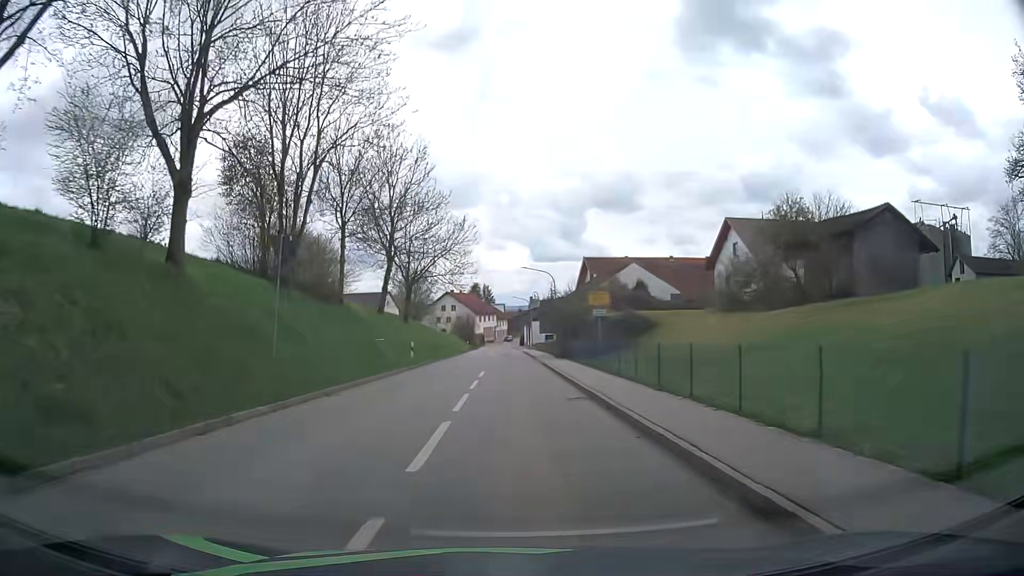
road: tertiary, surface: asphalt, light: Day
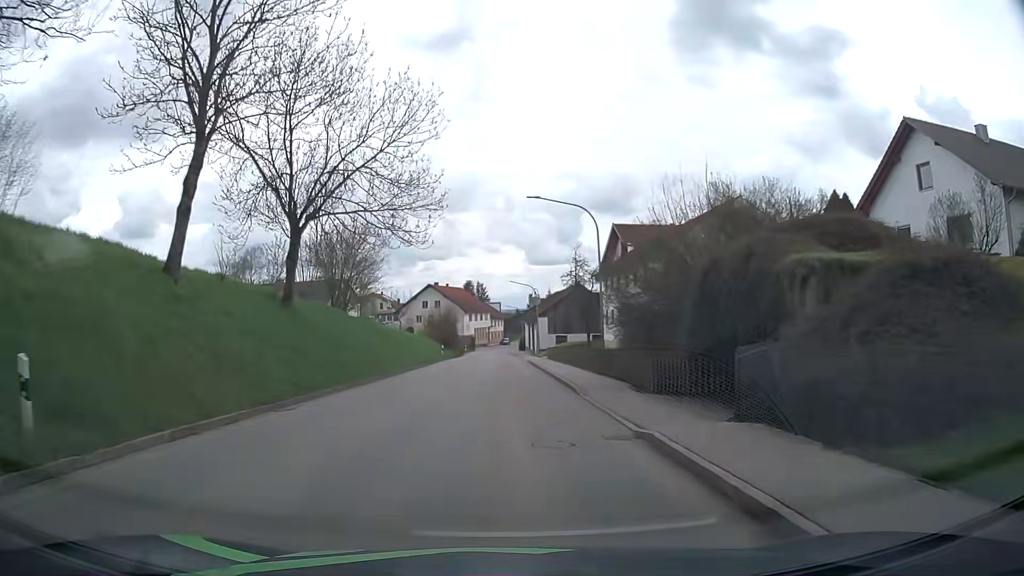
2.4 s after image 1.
(-0.3, +29.5) m; 0°
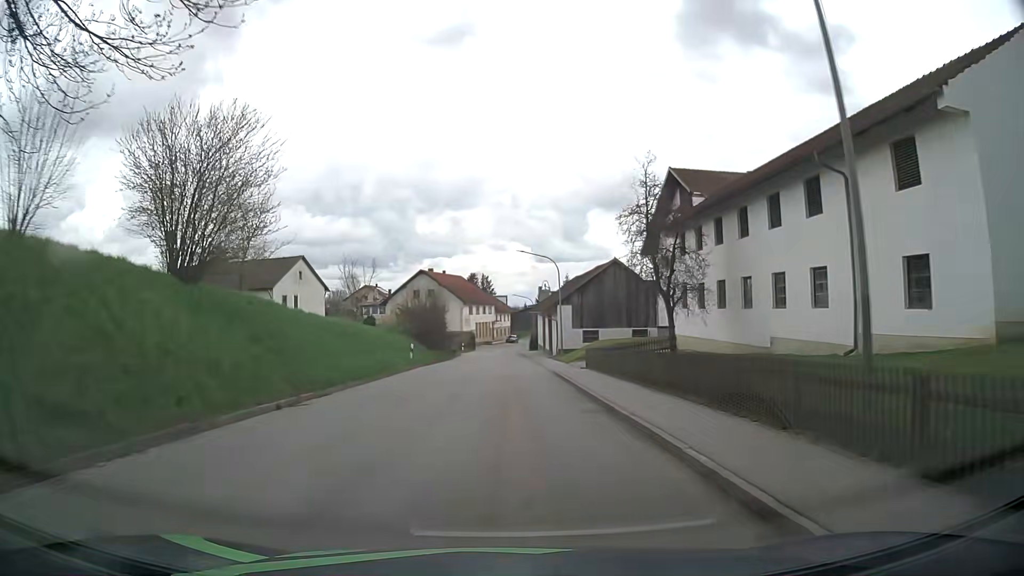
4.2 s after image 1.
(-0.1, +21.4) m; -1°
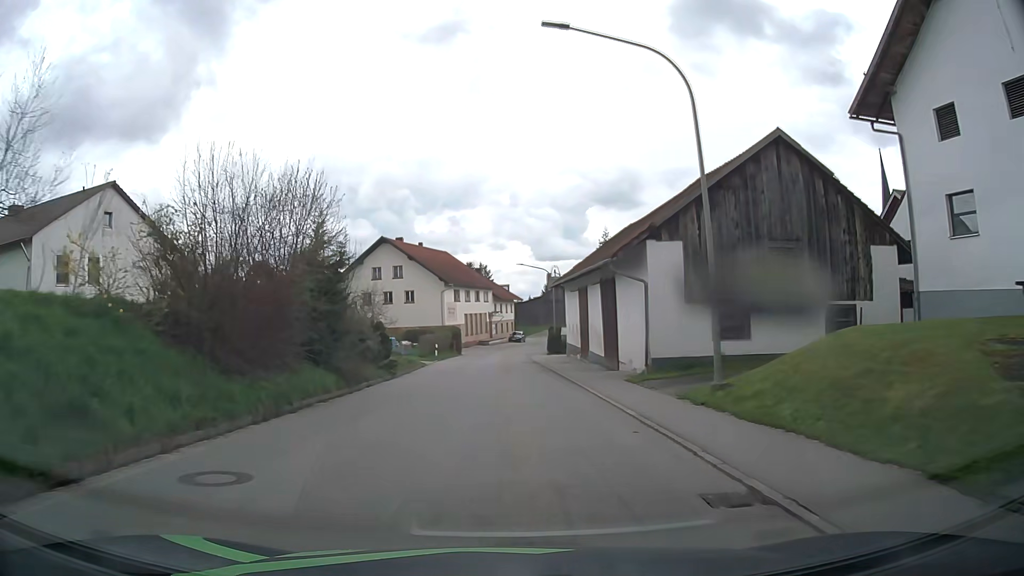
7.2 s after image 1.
(-0.1, +34.8) m; 0°
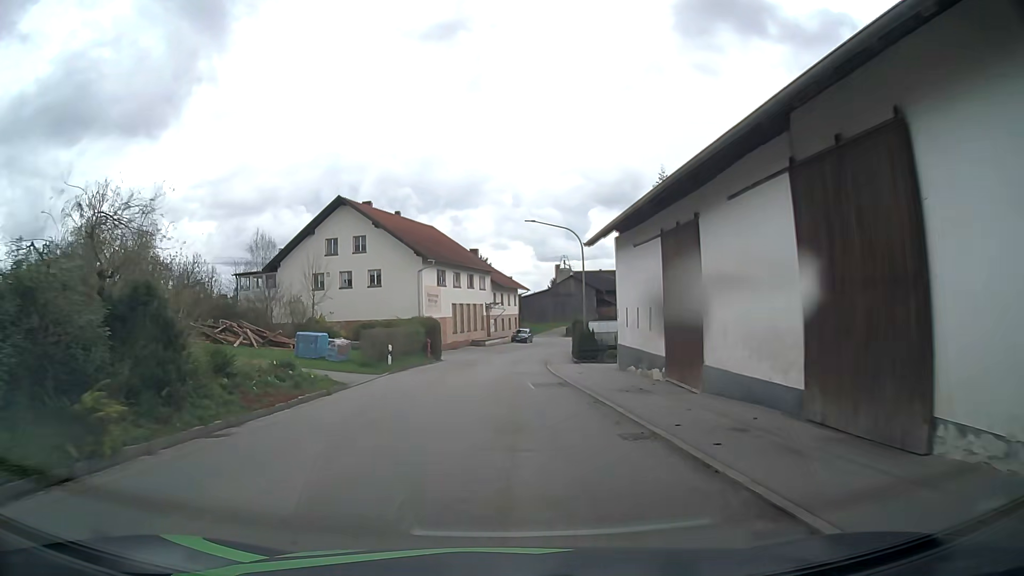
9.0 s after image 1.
(+0.1, +20.4) m; 0°
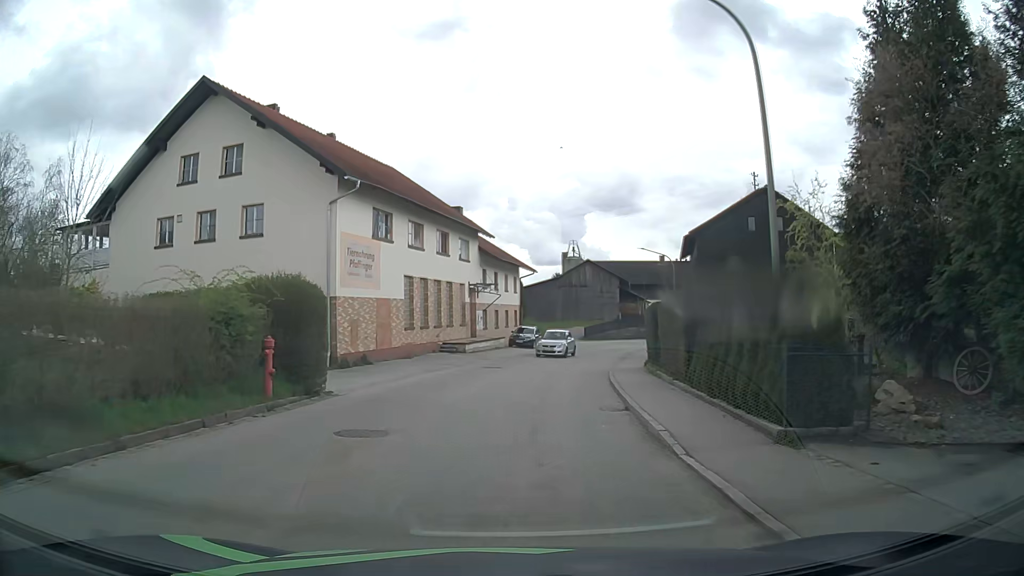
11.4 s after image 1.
(0.0, +25.8) m; 0°
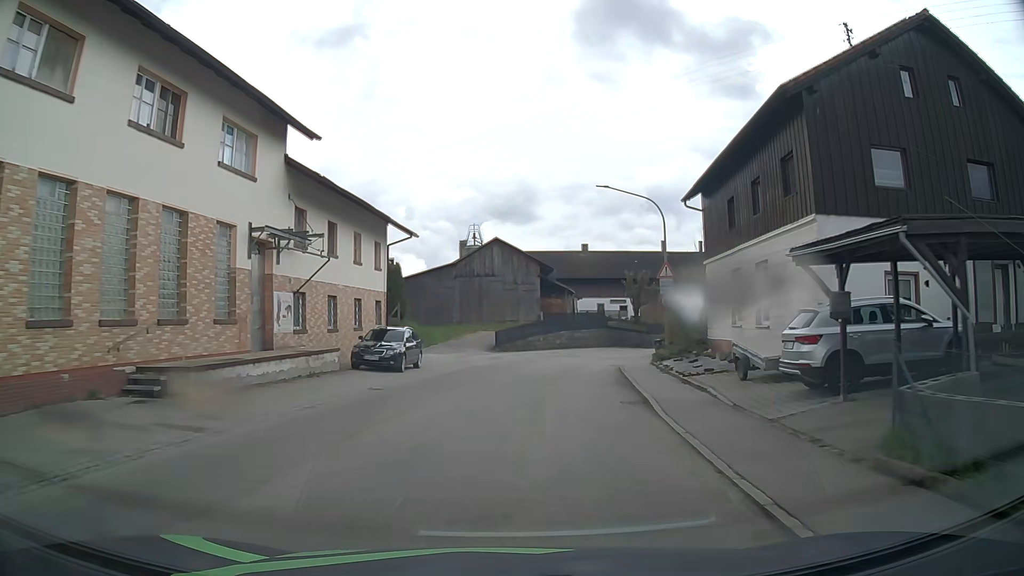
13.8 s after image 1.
(+1.9, +24.1) m; +9°
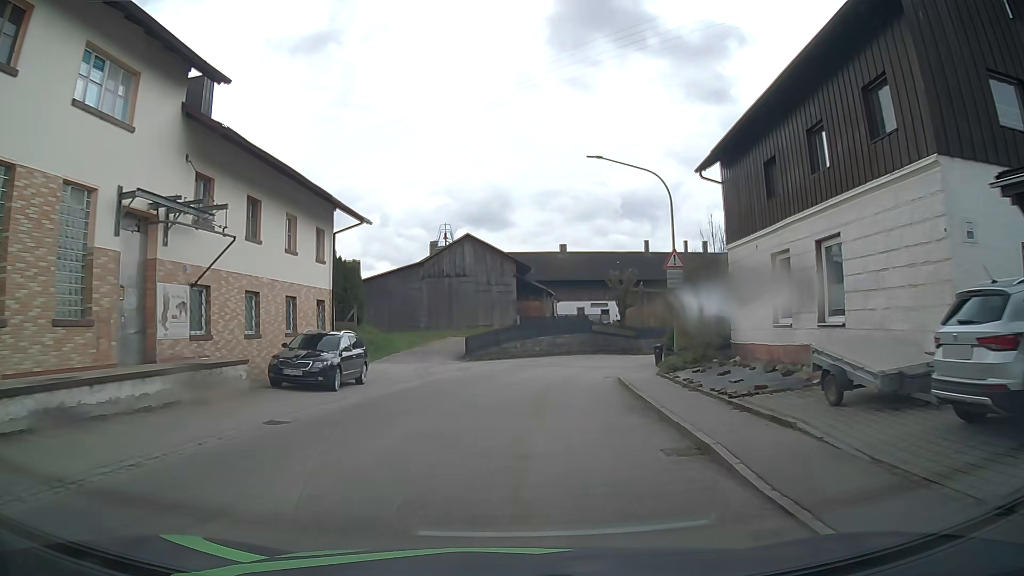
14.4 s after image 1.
(+0.1, +5.8) m; +2°
(0, +10) (+1, +20) (+3, +30) (+7, +39) (+12, +48) (+17, +56) (+23, +64) (+30, +72) (+36, +80) (+42, +88) m
